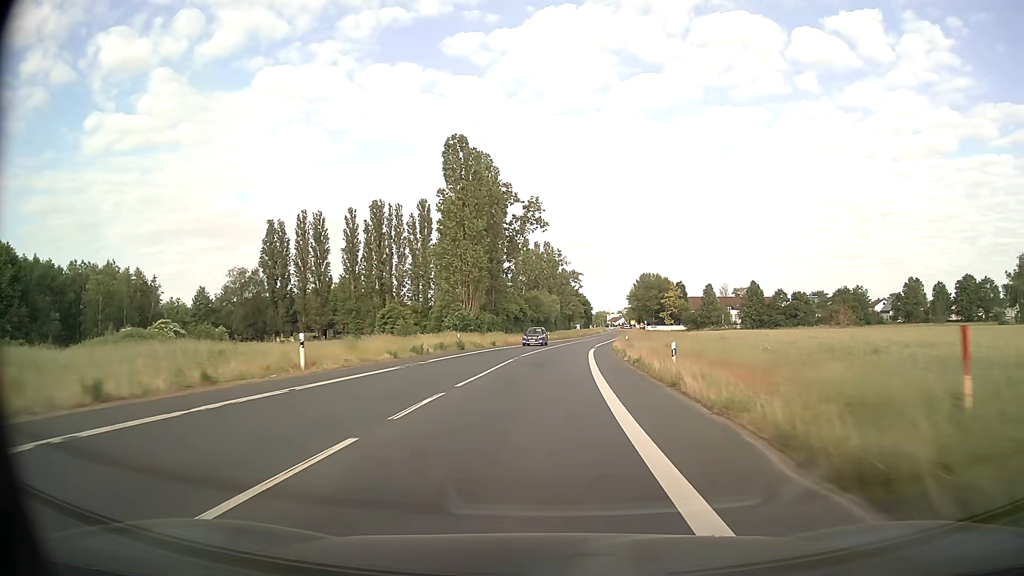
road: secondary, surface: asphalt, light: Day
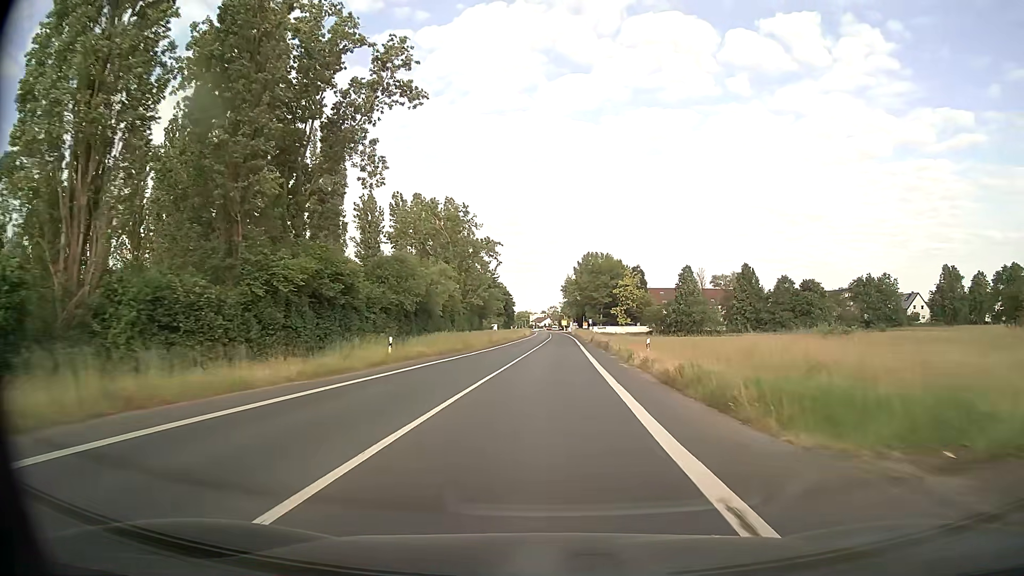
(+3.9, +65.4) m; +7°
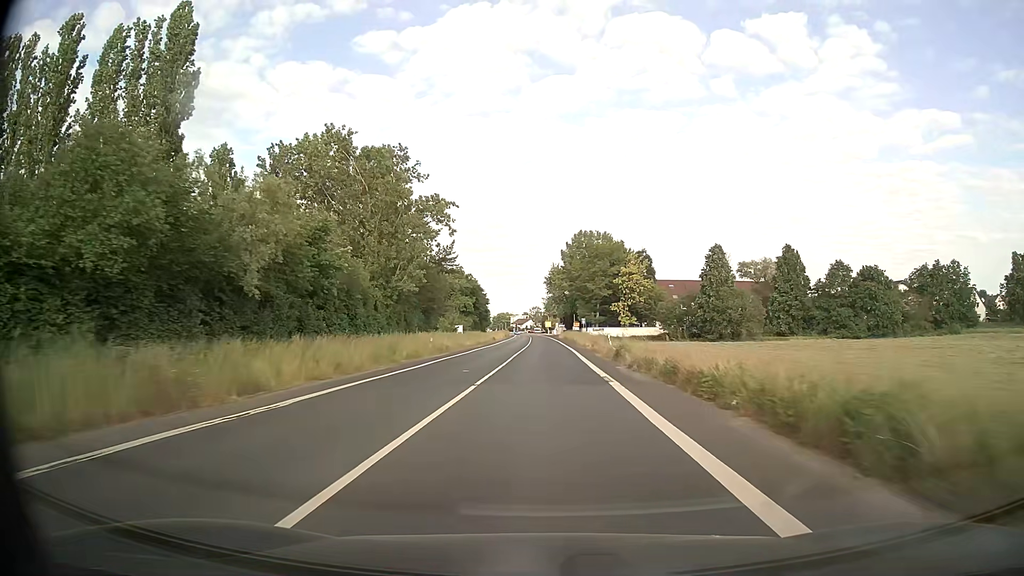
(+0.9, +38.3) m; +2°
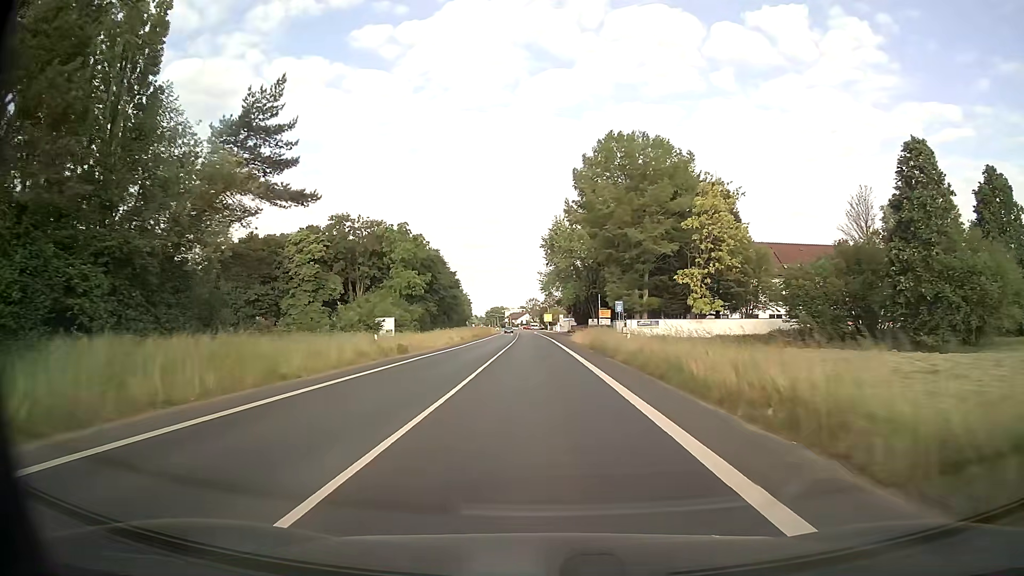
(0.0, +60.2) m; 0°
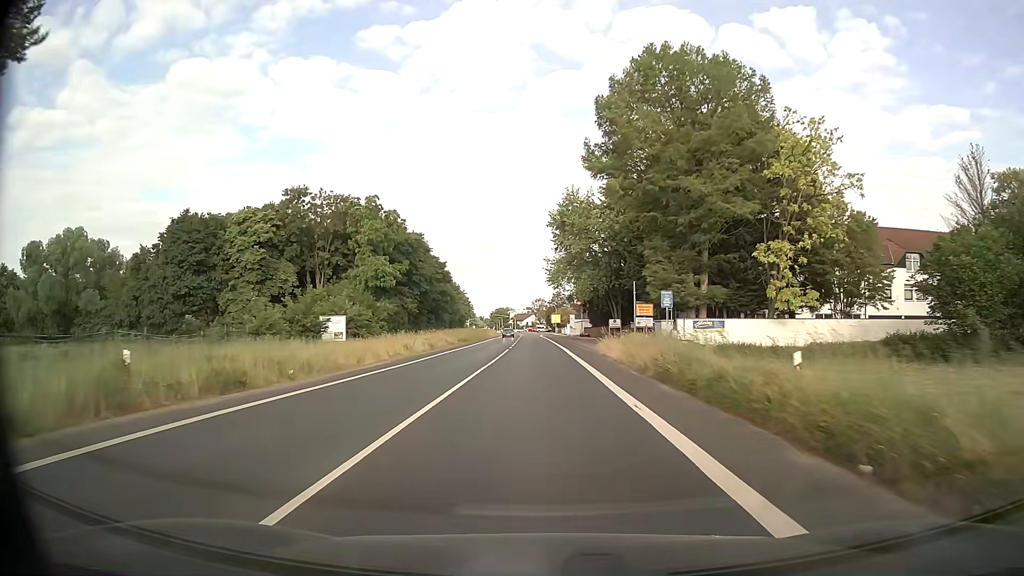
(-0.1, +20.7) m; 0°
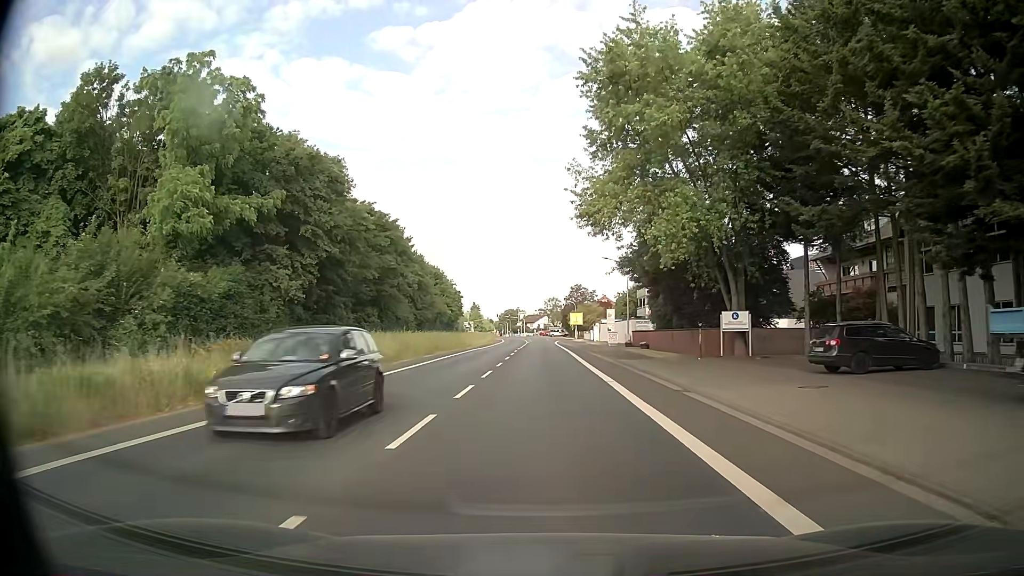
(-0.7, +41.8) m; -1°
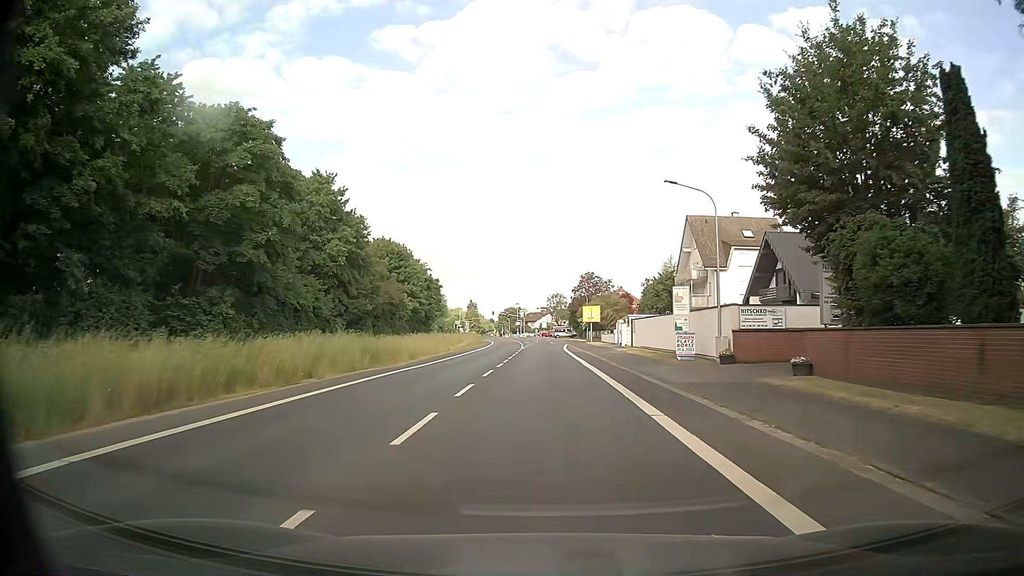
(-0.2, +30.2) m; 0°
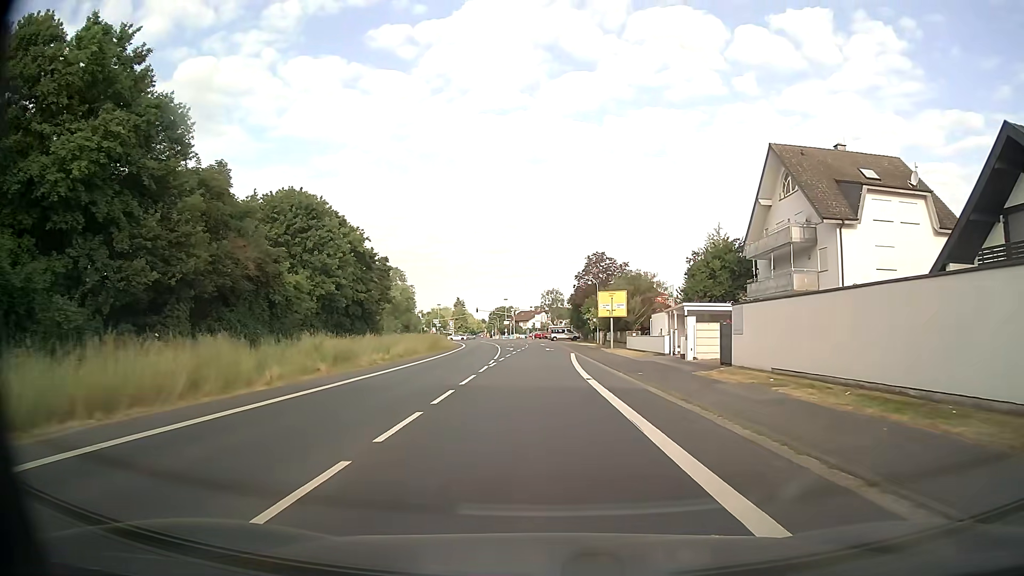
(+0.1, +30.9) m; 0°
(0, +10) (0, +20) (0, +30) (0, +40) (0, +50) (0, +60) (0, +70) (0, +80) (-1, +90) (-2, +100) m
